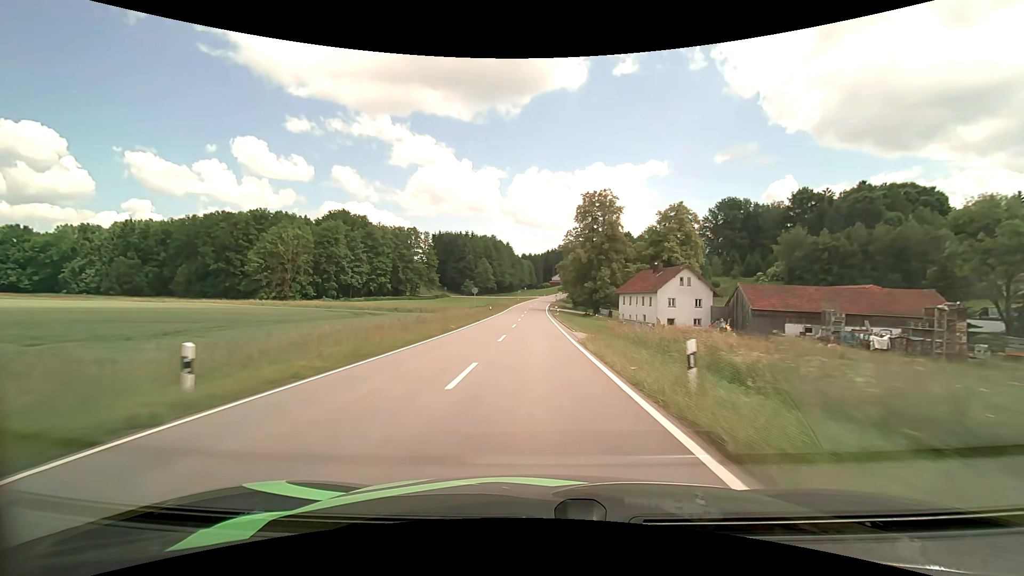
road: tertiary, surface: asphalt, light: Day
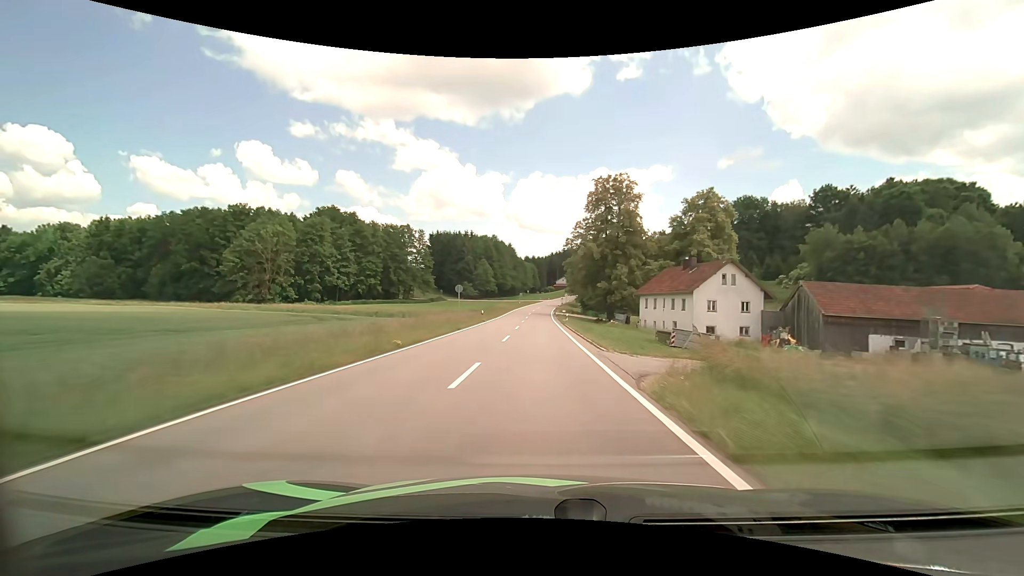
(0.0, +12.2) m; 0°
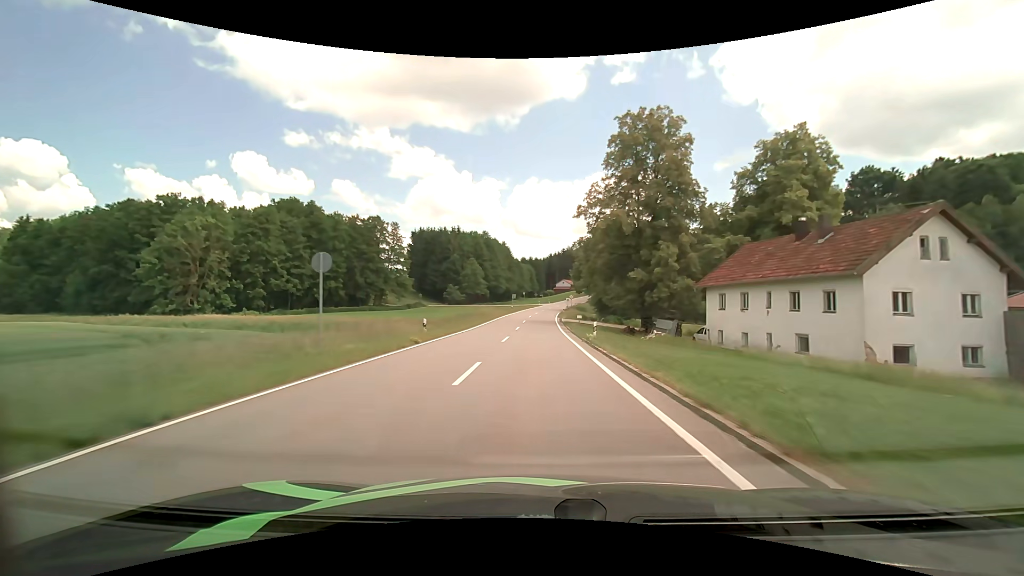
(+0.1, +24.2) m; 0°
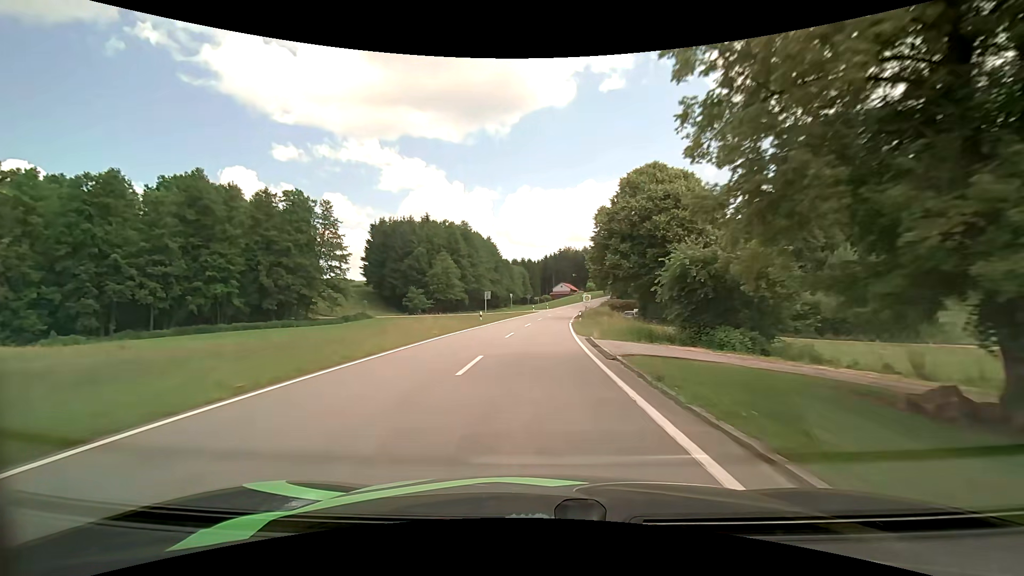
(+0.2, +36.1) m; 0°
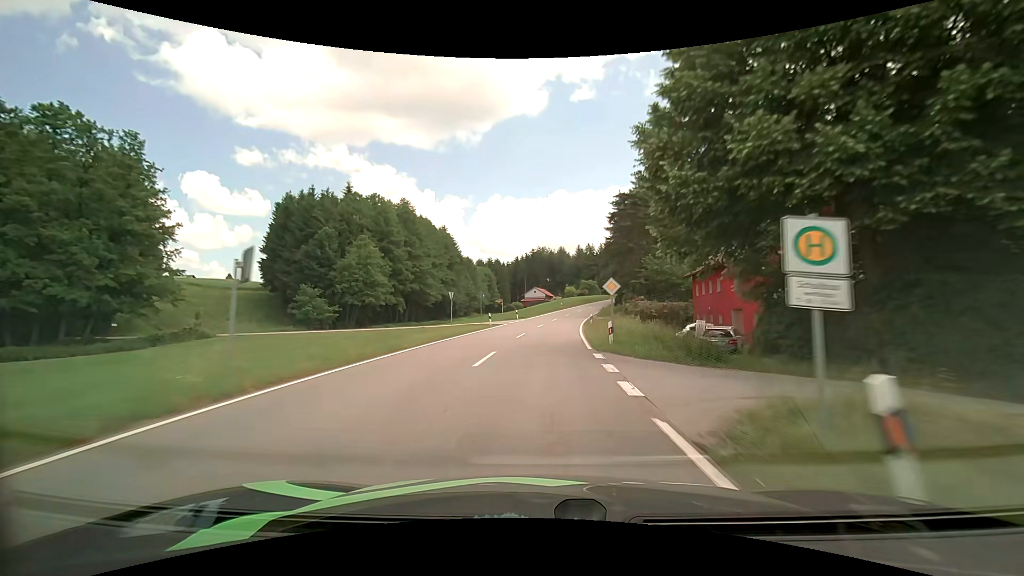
(+0.8, +35.4) m; +3°
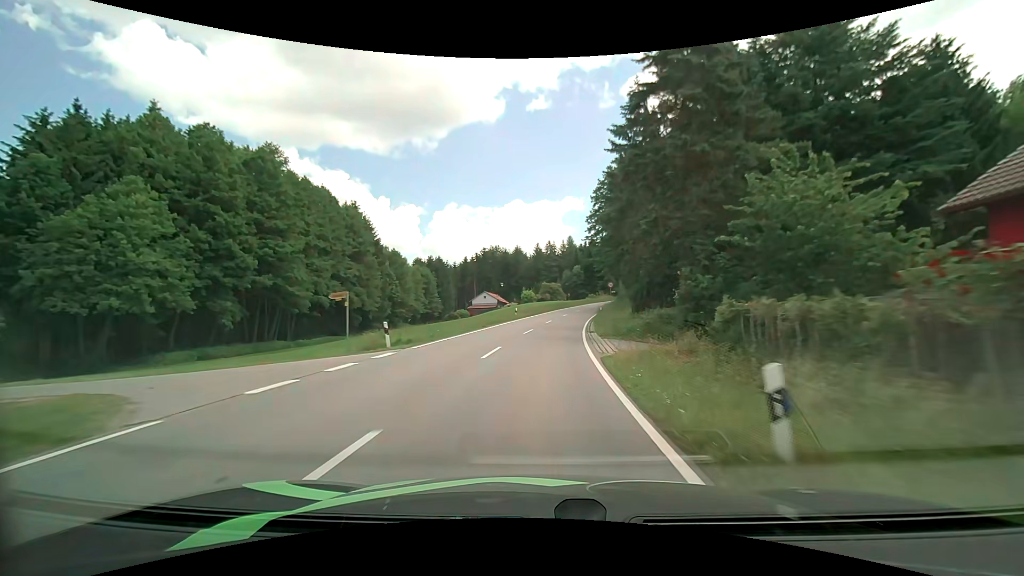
(+1.6, +34.8) m; +5°
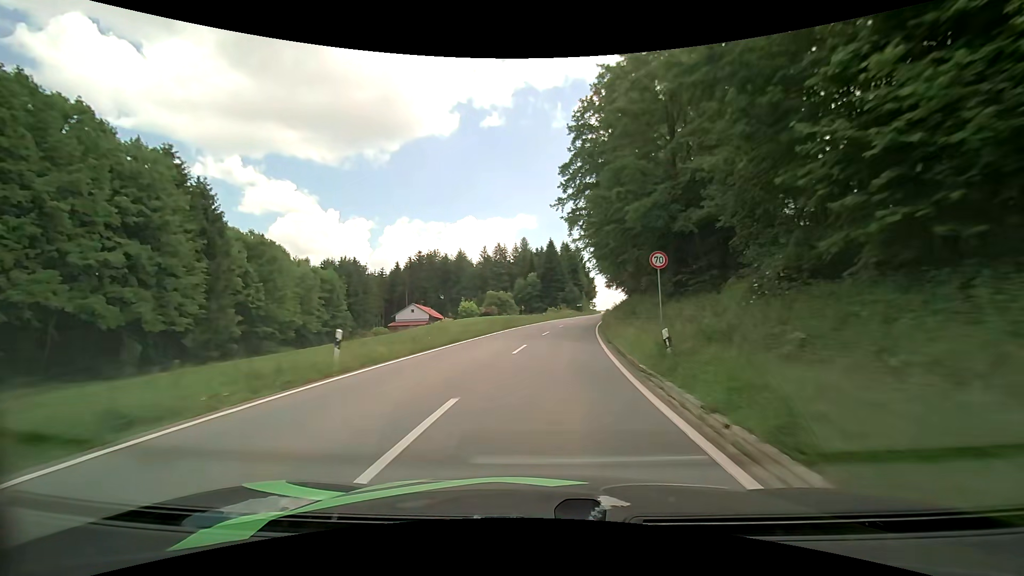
(+1.5, +34.7) m; +5°
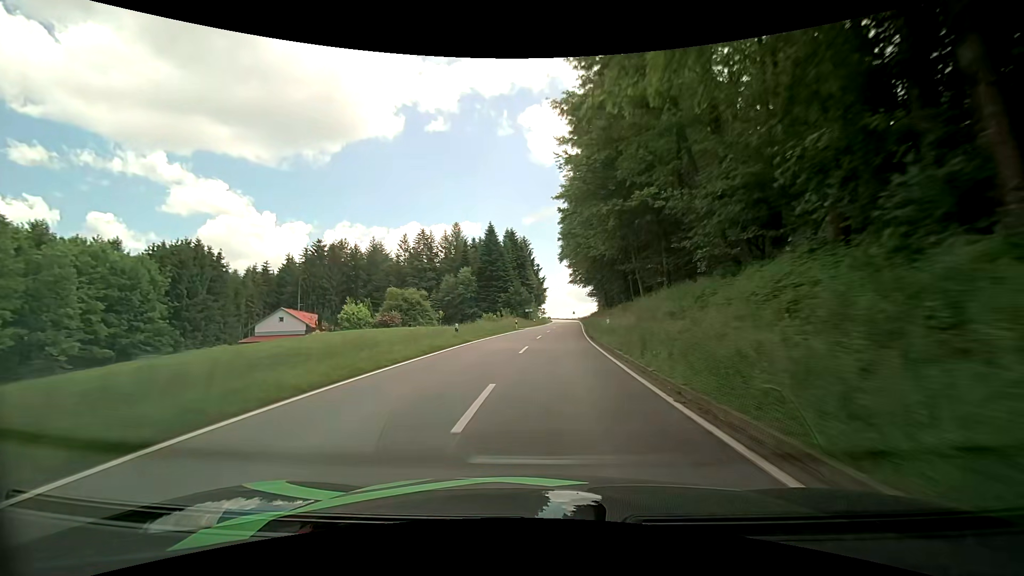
(+2.1, +35.3) m; +7°
(0, +10) (+1, +20) (+1, +30) (+2, +40) (+3, +50) (+4, +60) (+5, +70) (+5, +80) (+6, +90) (+7, +100) m
